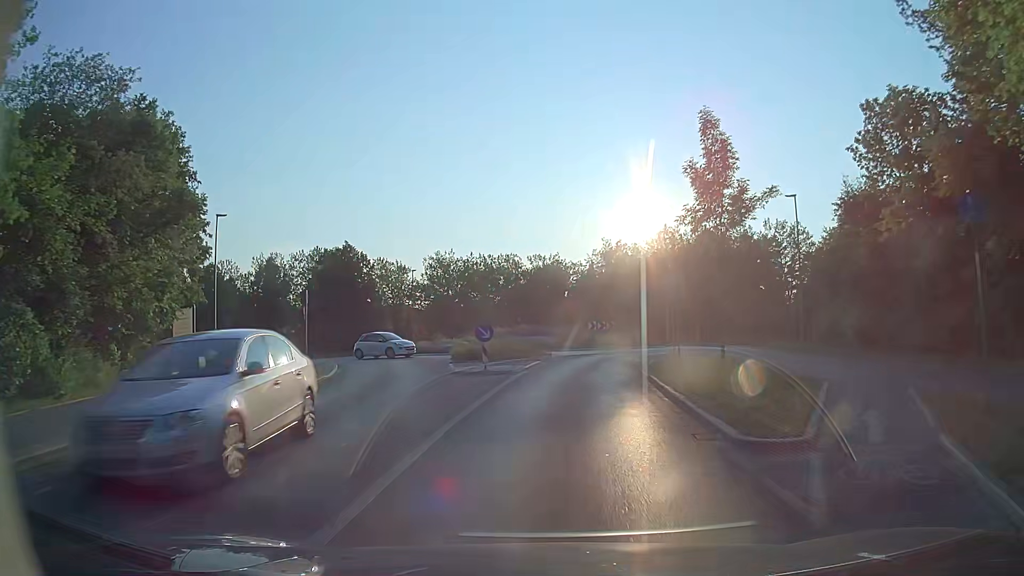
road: tertiary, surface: asphalt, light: Day
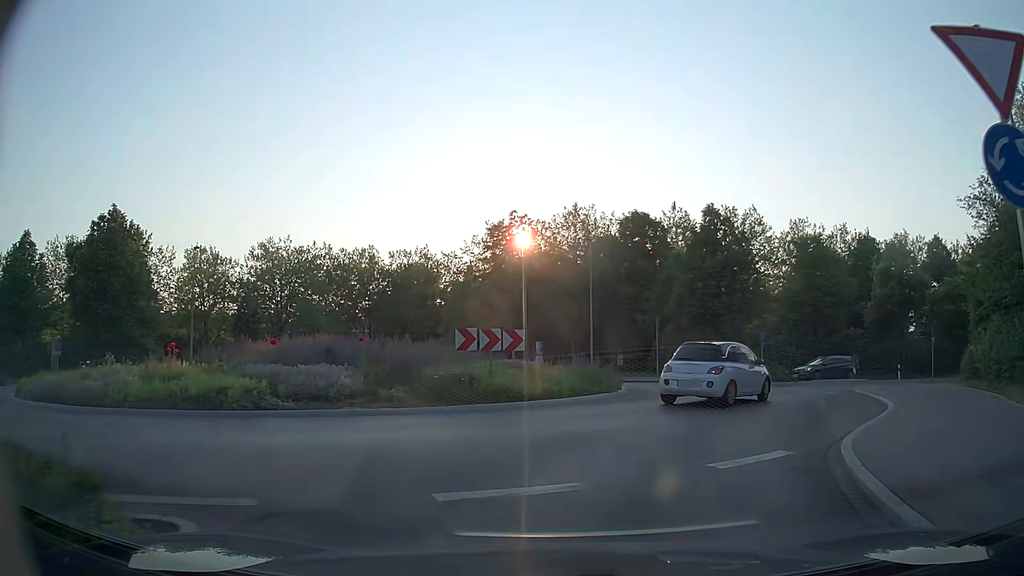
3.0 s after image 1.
(+1.5, +25.3) m; +10°
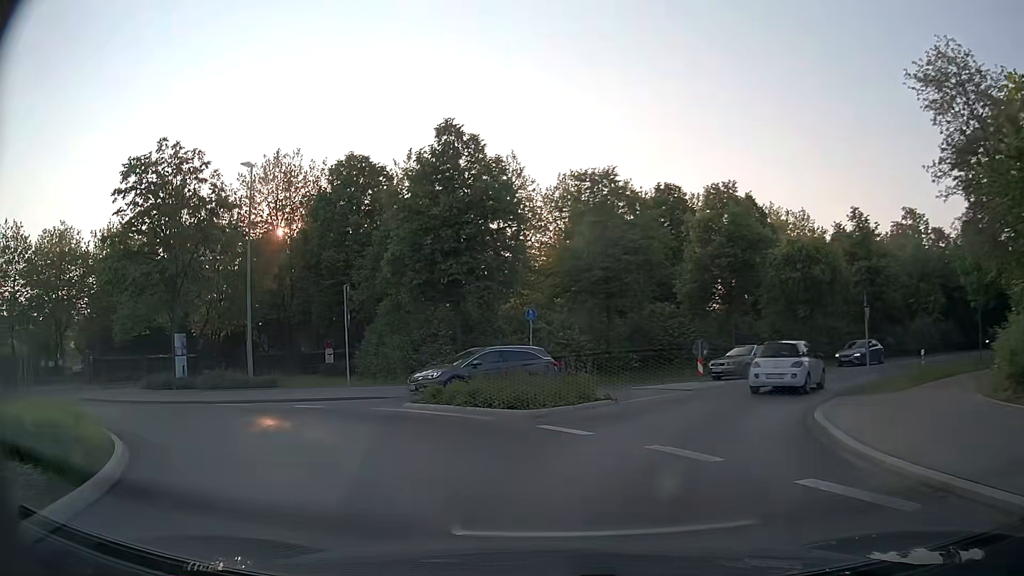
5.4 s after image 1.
(+4.0, +15.9) m; +21°
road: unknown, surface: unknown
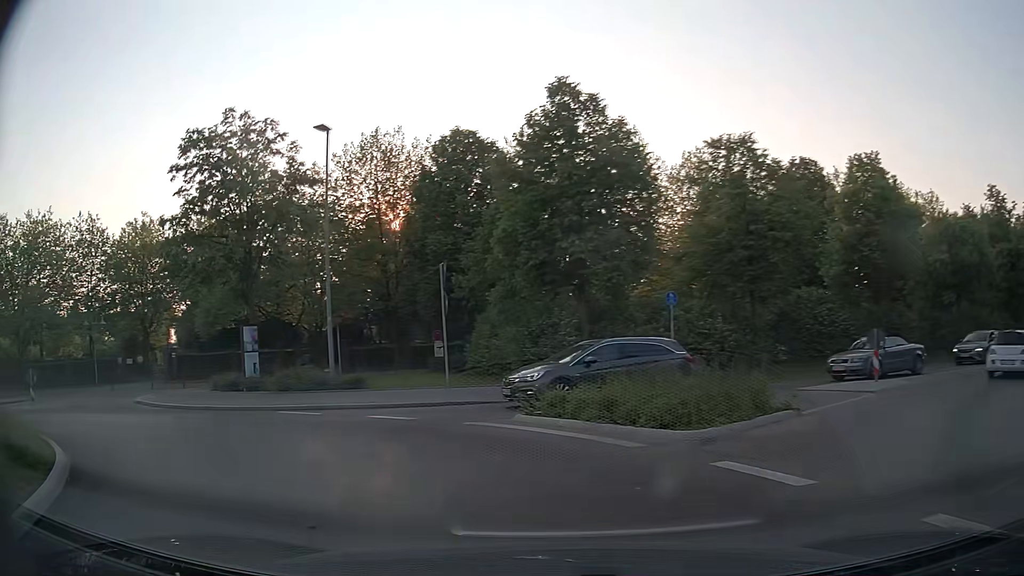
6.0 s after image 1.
(-0.3, +4.2) m; -9°
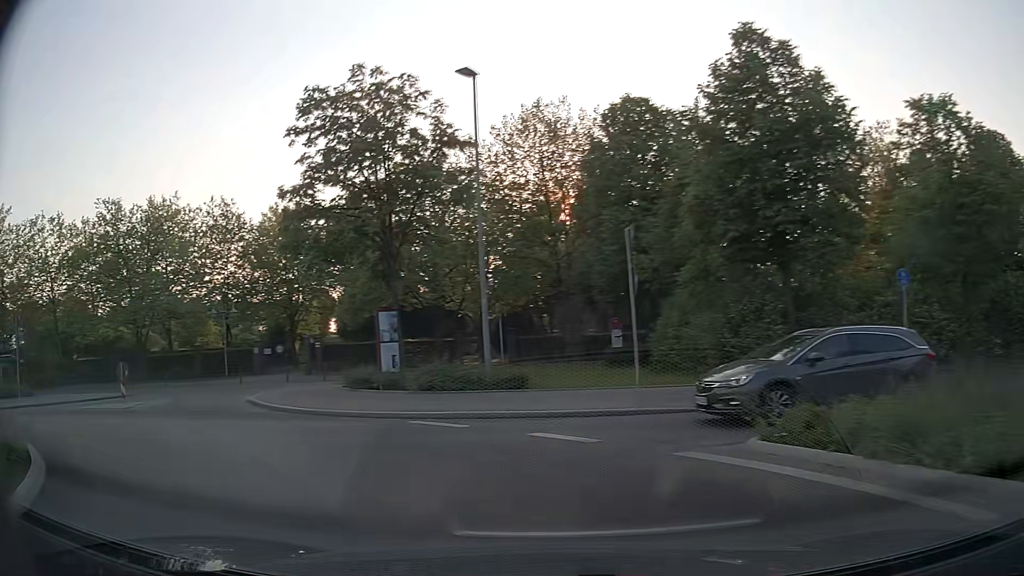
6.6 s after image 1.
(-0.5, +4.1) m; -14°
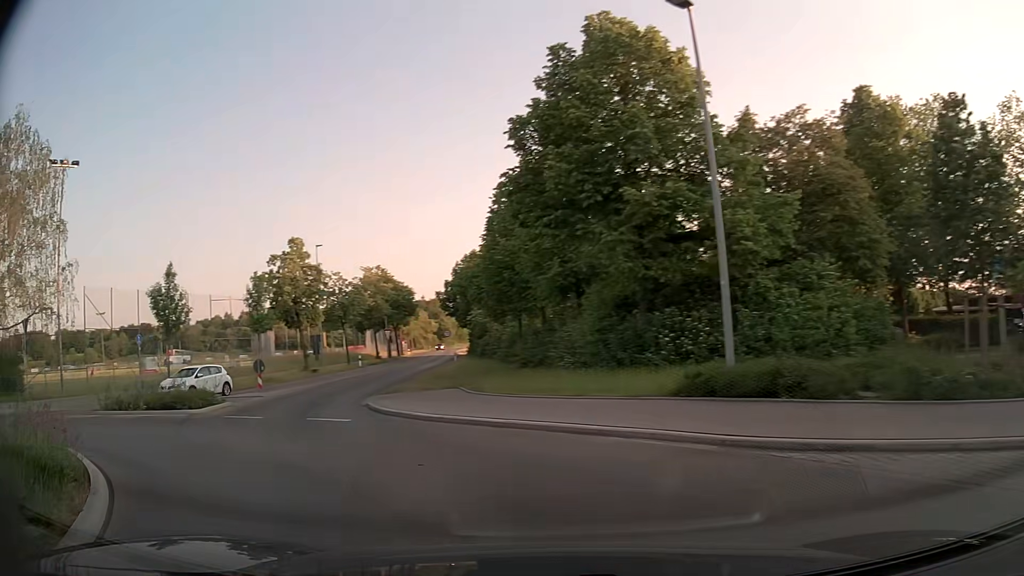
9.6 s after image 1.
(-12.5, +12.9) m; -87°
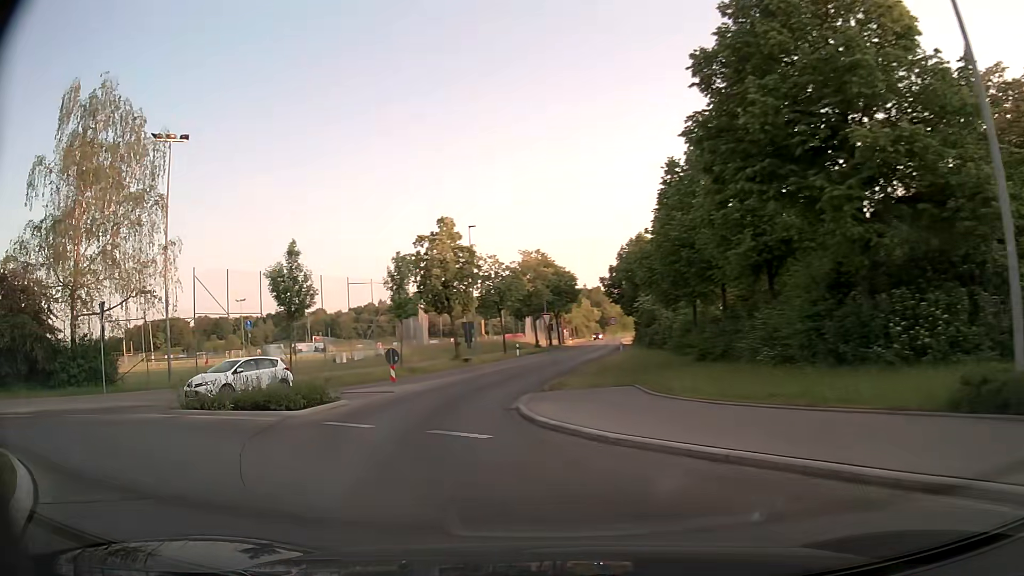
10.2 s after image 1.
(-0.6, +4.4) m; -14°
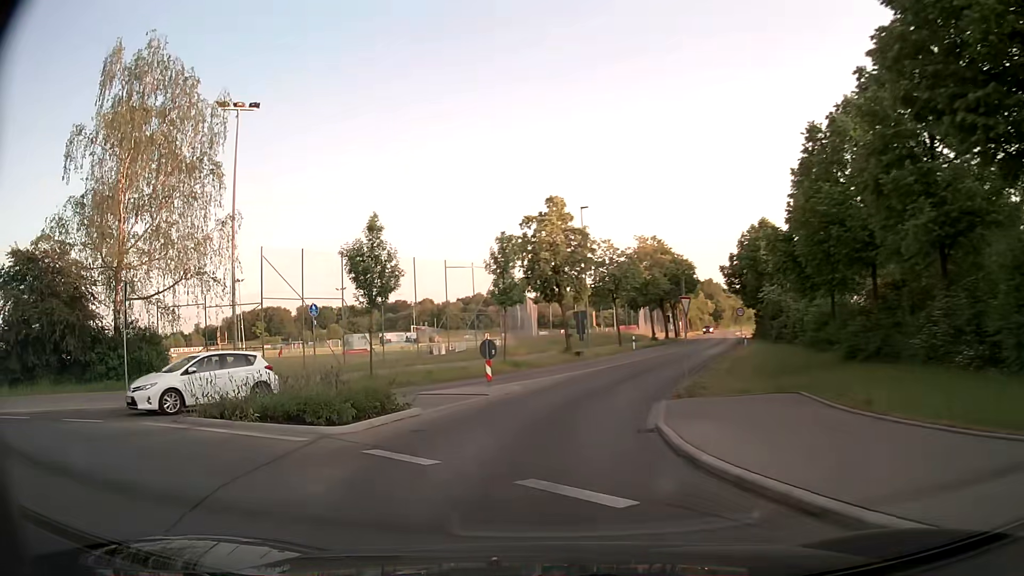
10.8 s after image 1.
(-0.4, +4.8) m; -10°
(0, +10) (+1, +20) (+4, +29) (+8, +39) (+11, +48) (+15, +58) (+18, +67) (+21, +77) (+23, +86) (+26, +96) m
